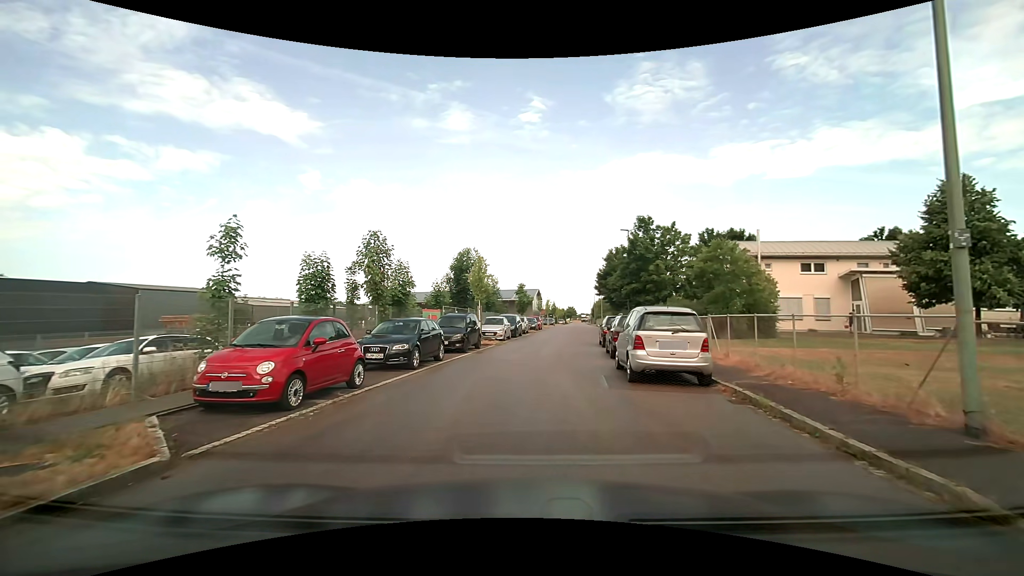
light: Day
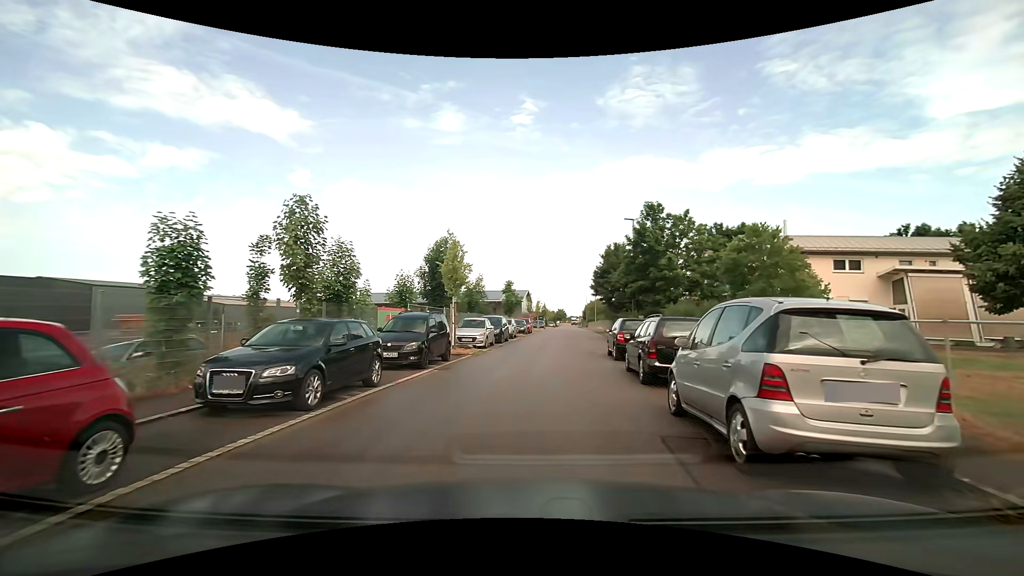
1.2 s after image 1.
(-0.1, +6.2) m; -1°
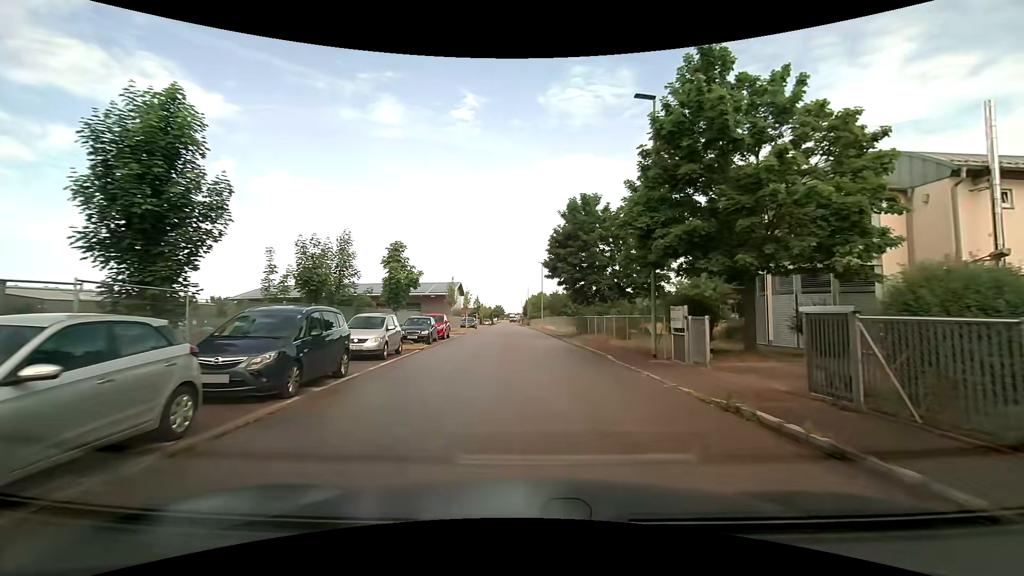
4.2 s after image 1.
(+1.3, +21.0) m; +6°
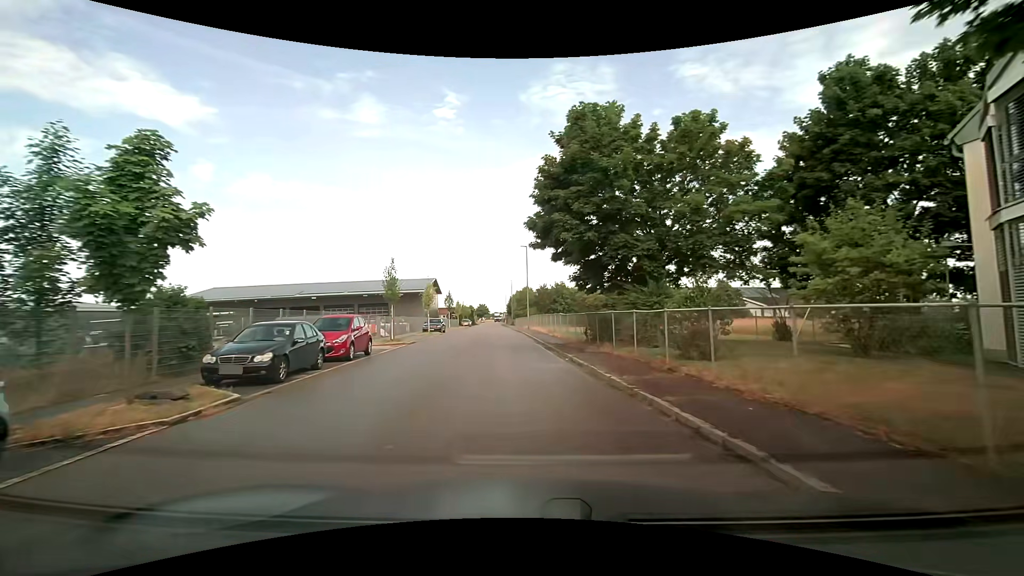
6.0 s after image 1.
(+0.6, +14.2) m; +3°
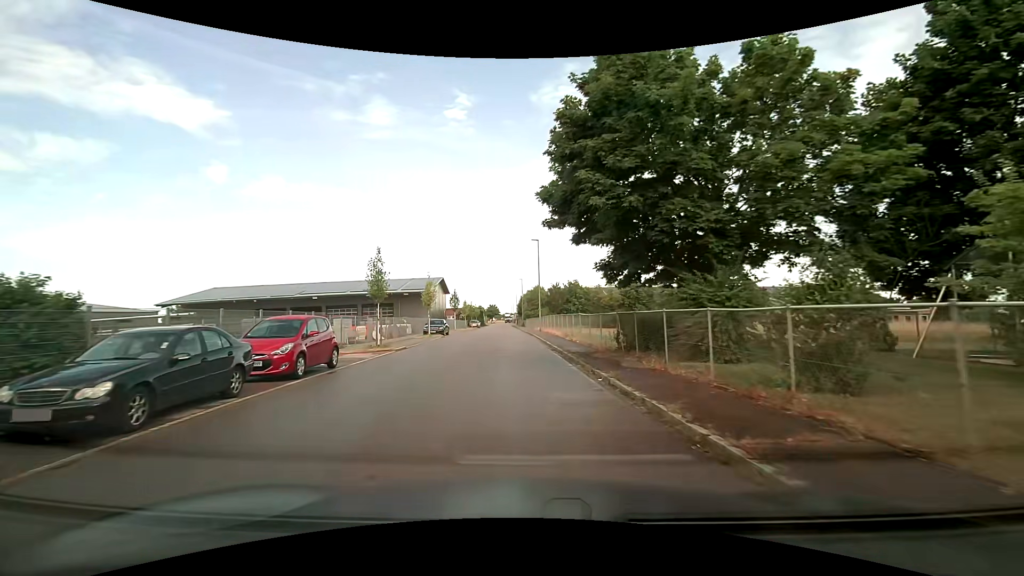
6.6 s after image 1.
(0.0, +4.8) m; -2°
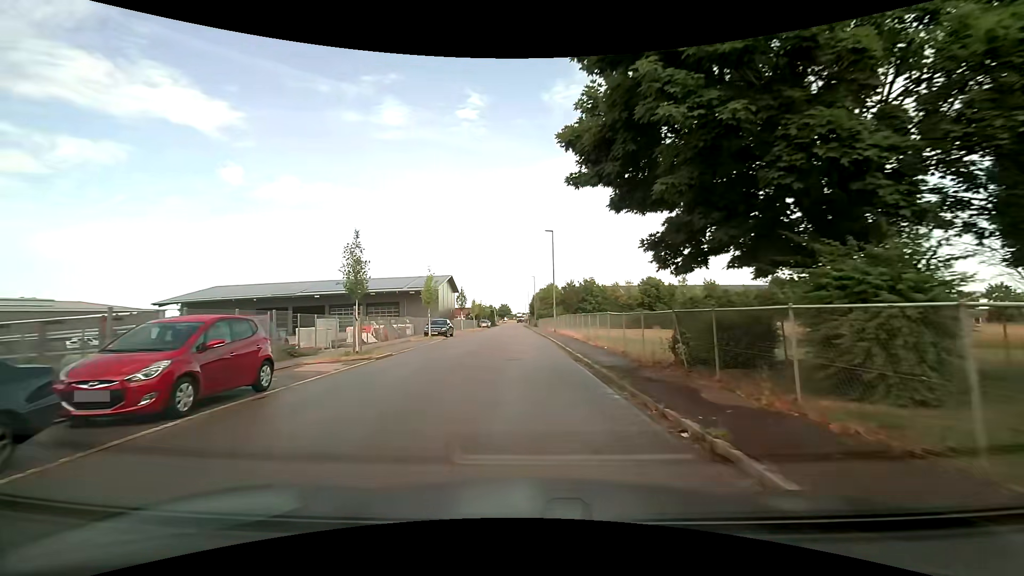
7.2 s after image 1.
(0.0, +4.9) m; -1°
(0, +10) (-1, +20) (-1, +30) (-1, +40) (-2, +50) (-2, +60) (-2, +70) (-3, +80) (-3, +90) (-3, +100) m
